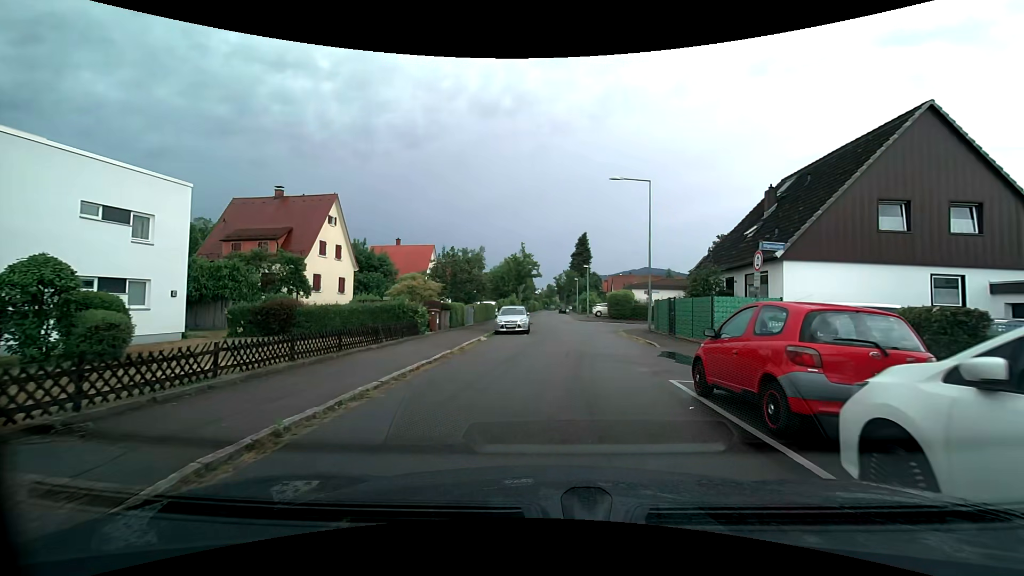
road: residential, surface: asphalt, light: Day
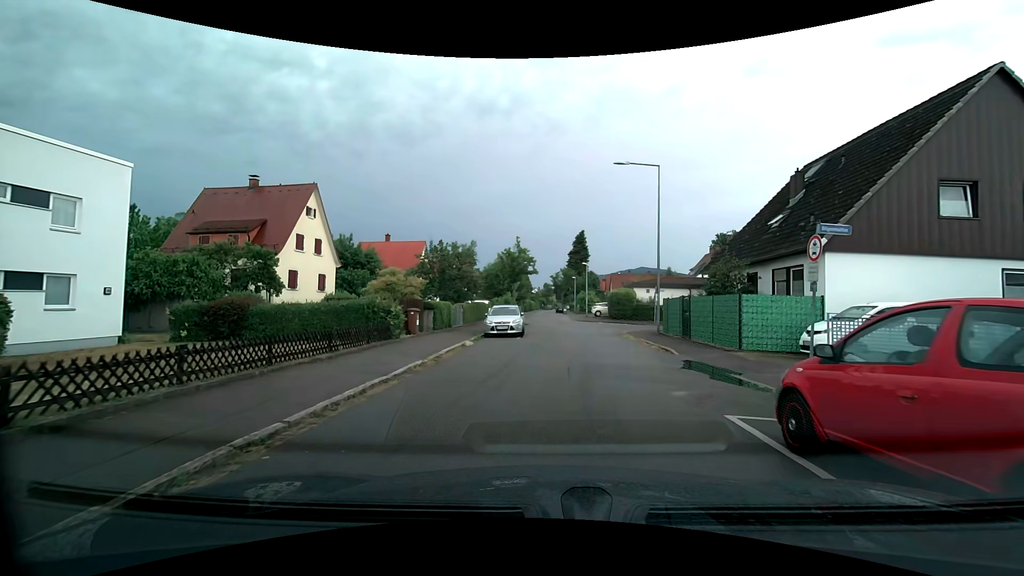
(0.0, +3.2) m; 0°
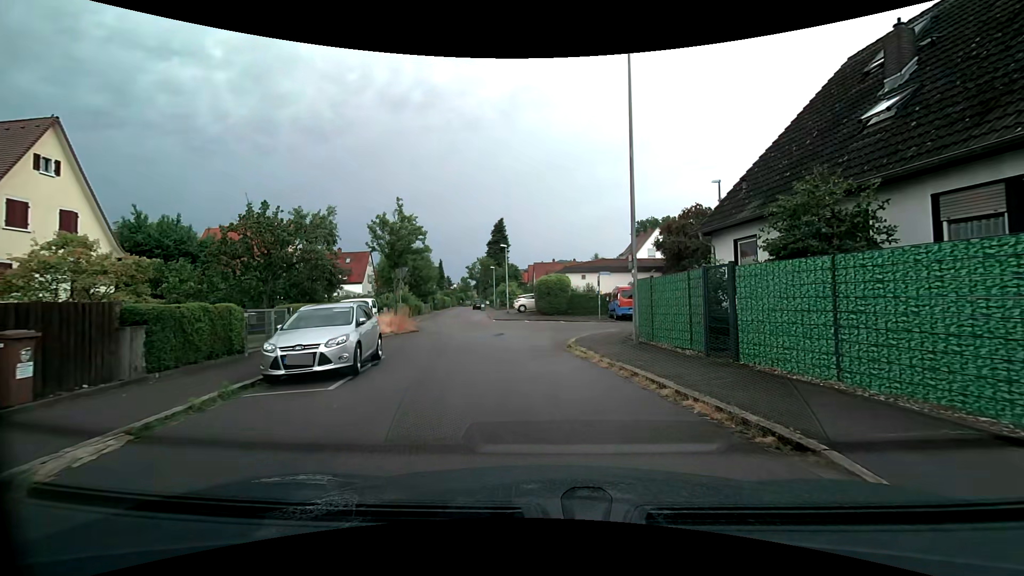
(+0.8, +12.8) m; +10°
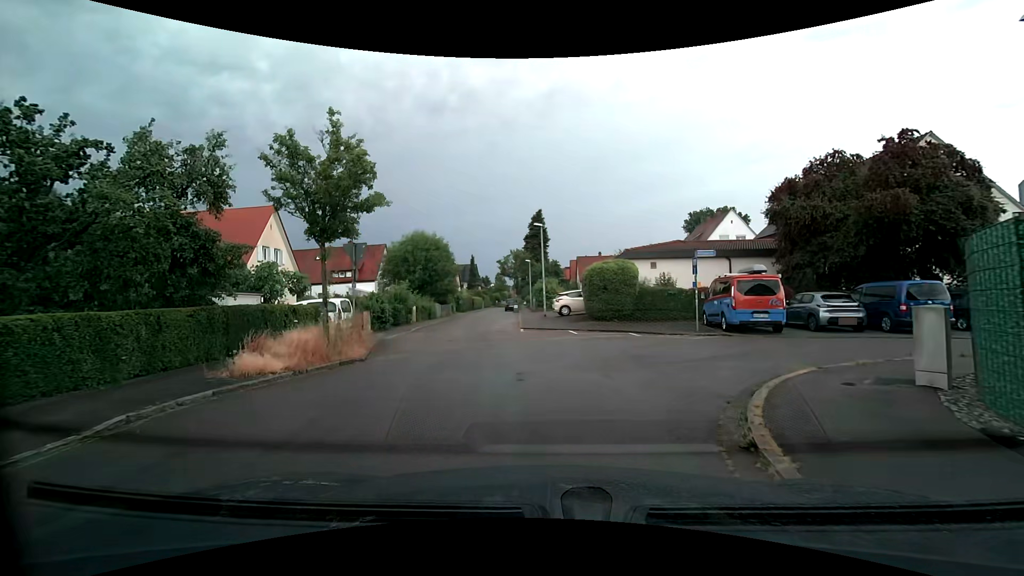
(-0.6, +11.9) m; -6°
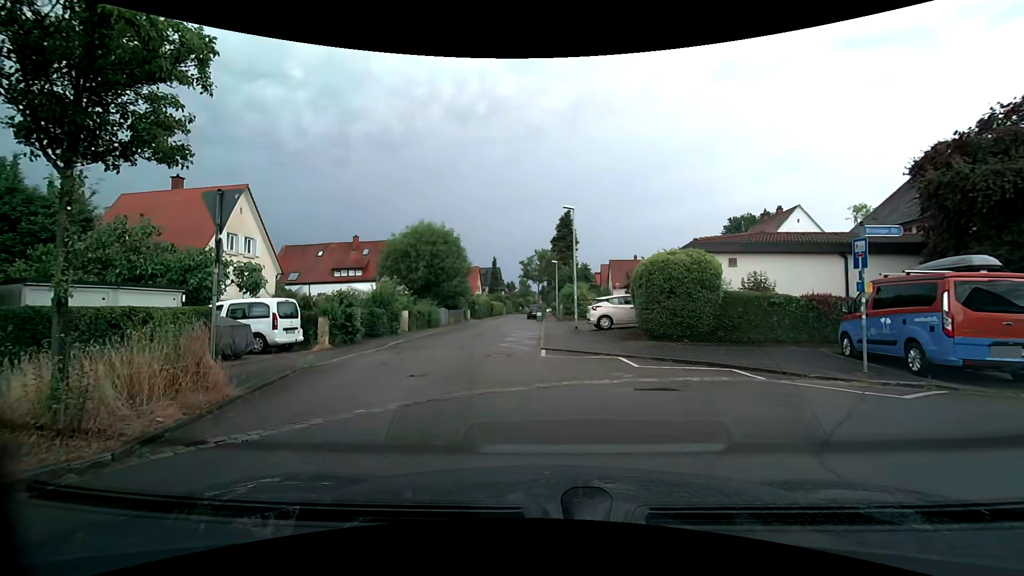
(-0.2, +7.7) m; -3°
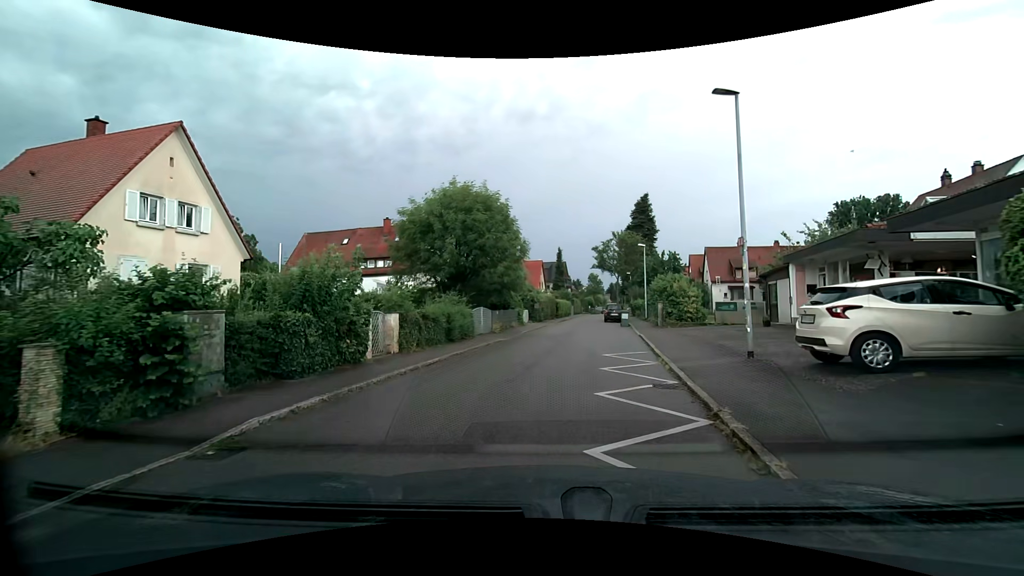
(-0.8, +13.2) m; -8°
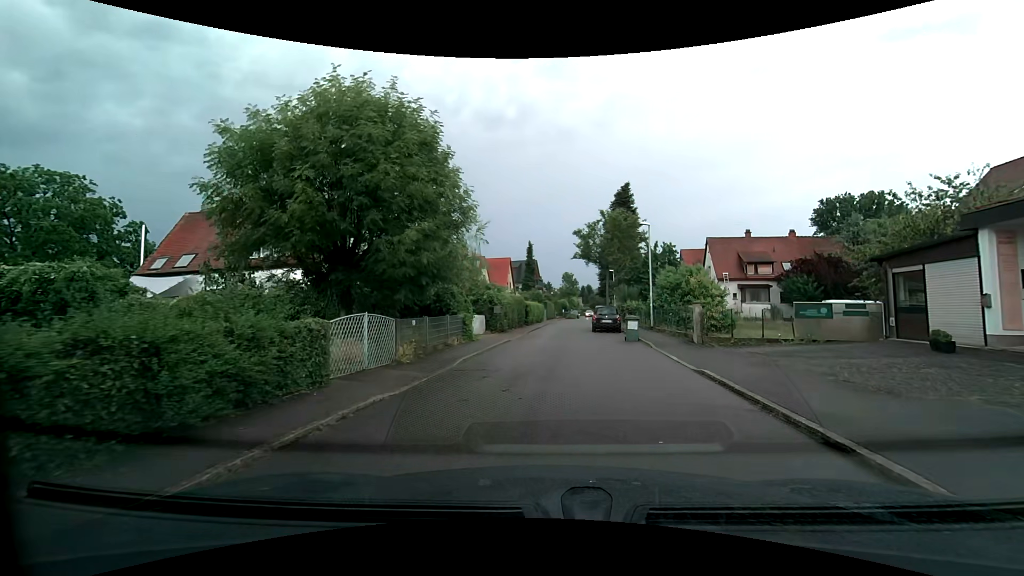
(+0.2, +12.3) m; +3°
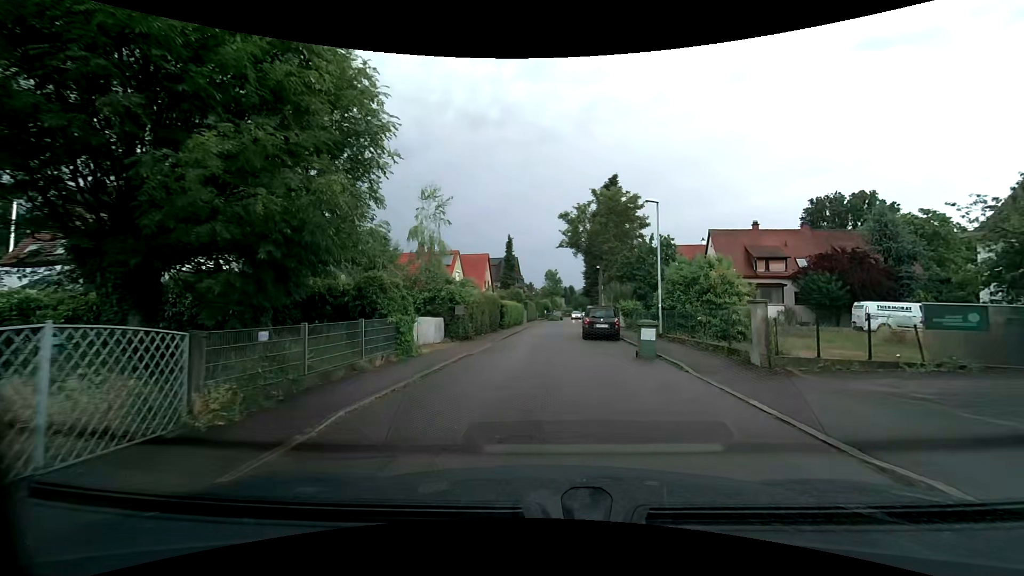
(+0.1, +6.7) m; +2°
(0, +10) (0, +20) (+1, +30) (+2, +40) (+3, +50) (+4, +60) (+4, +70) (+5, +80) (+7, +90) (+8, +100) m
